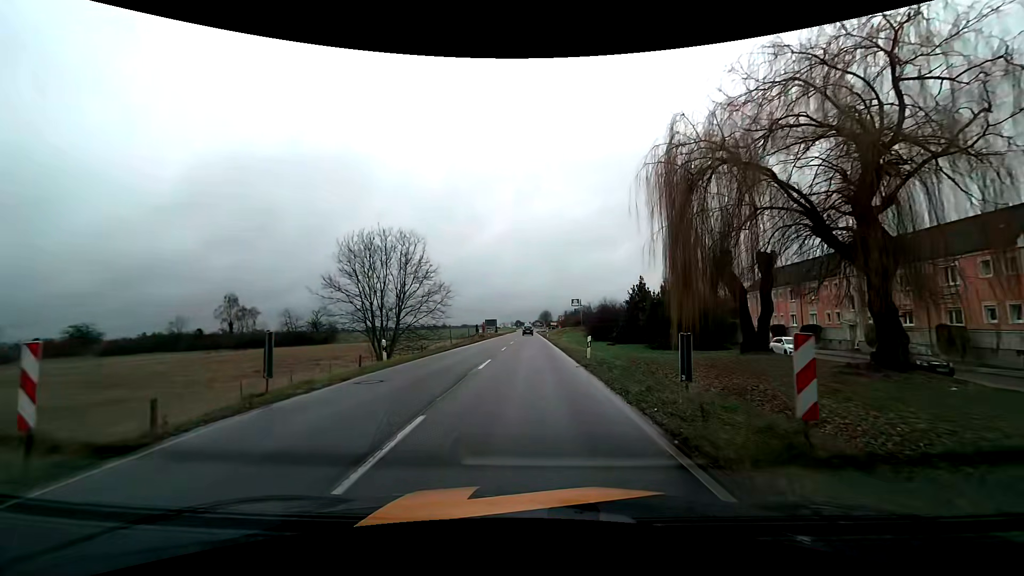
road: tertiary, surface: asphalt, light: Day
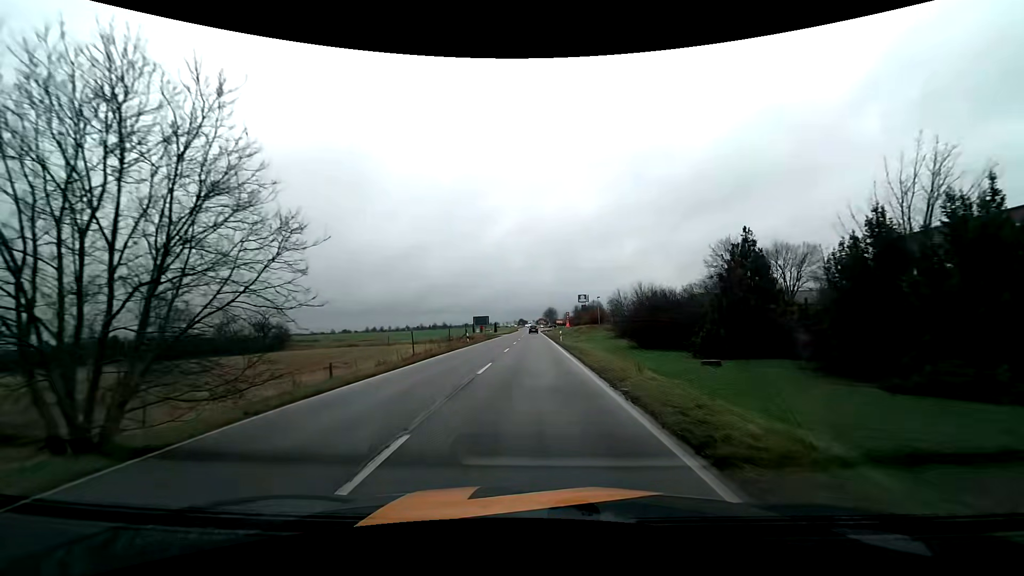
(-0.2, +25.8) m; -1°
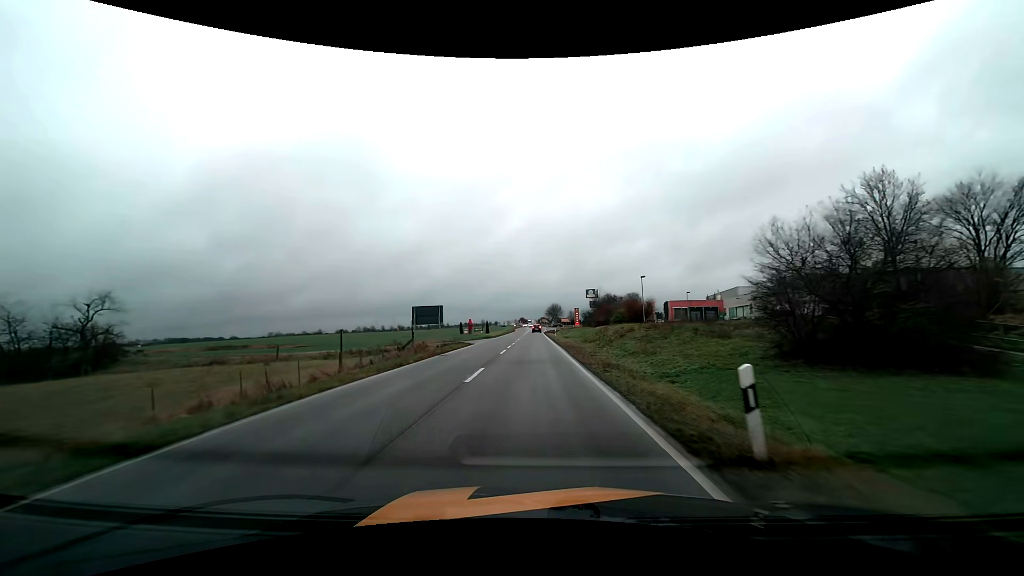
(+0.2, +38.9) m; 0°
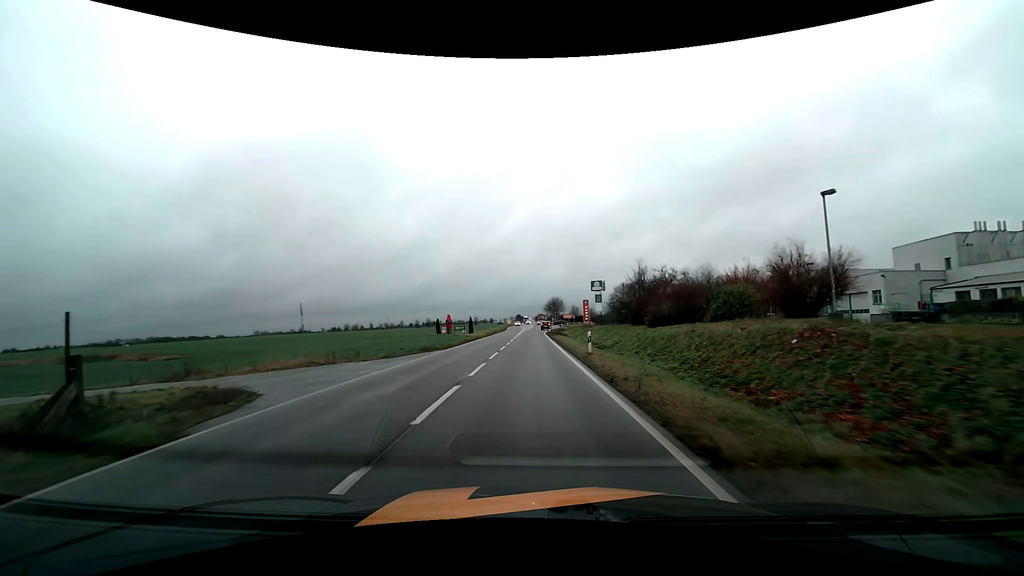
(+0.1, +36.1) m; 0°
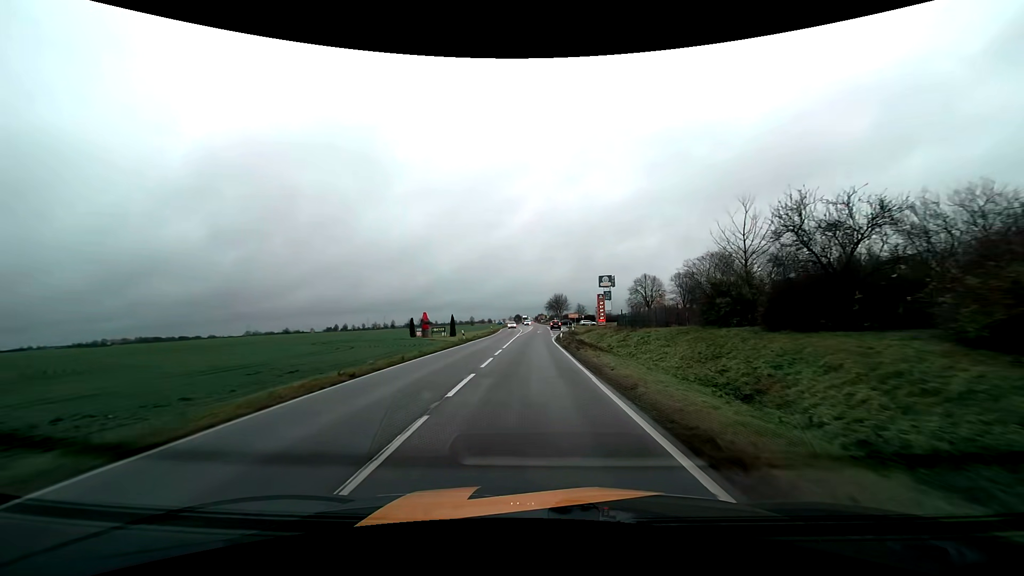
(-0.1, +27.7) m; 0°
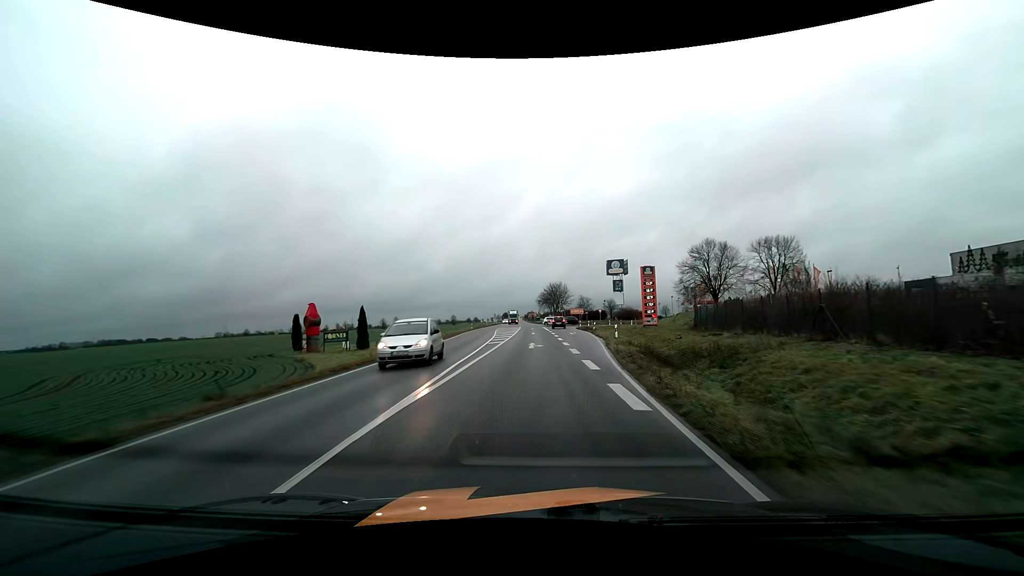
(+0.2, +46.5) m; +1°
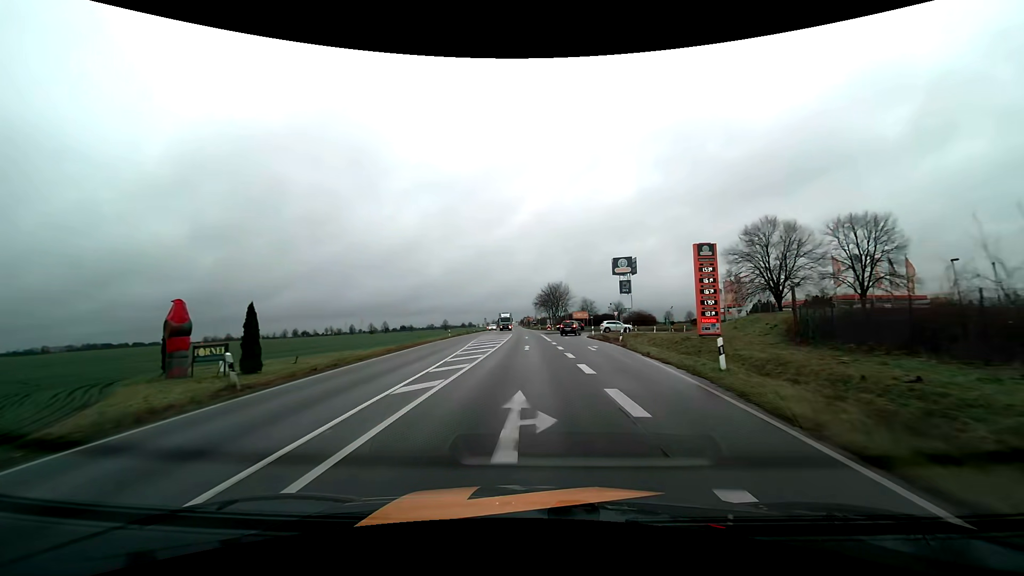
(+0.1, +18.5) m; 0°
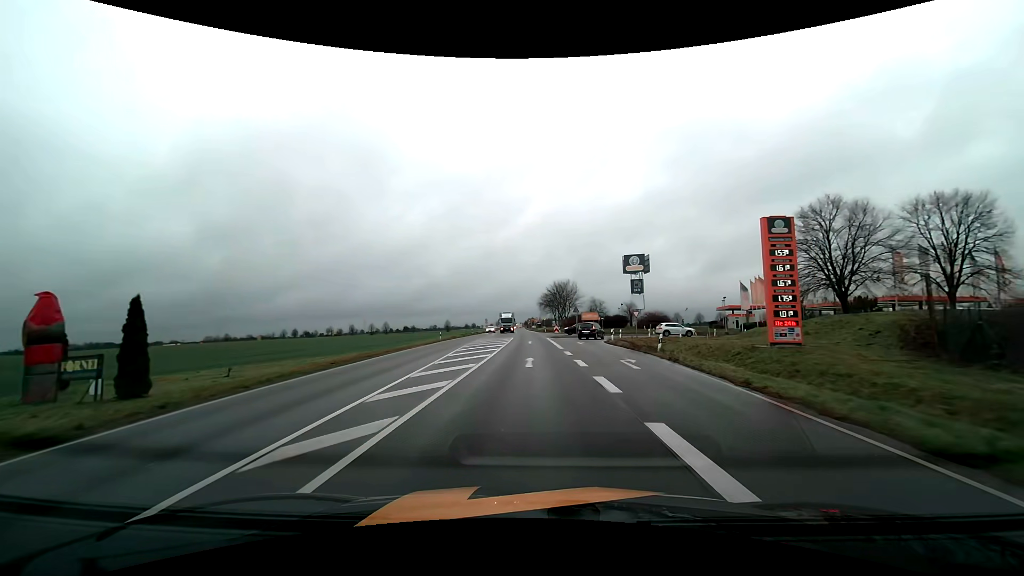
(0.0, +9.3) m; 0°
(0, +10) (0, +20) (0, +30) (0, +40) (0, +50) (0, +60) (-1, +70) (-1, +80) (-1, +90) (-1, +100) m
